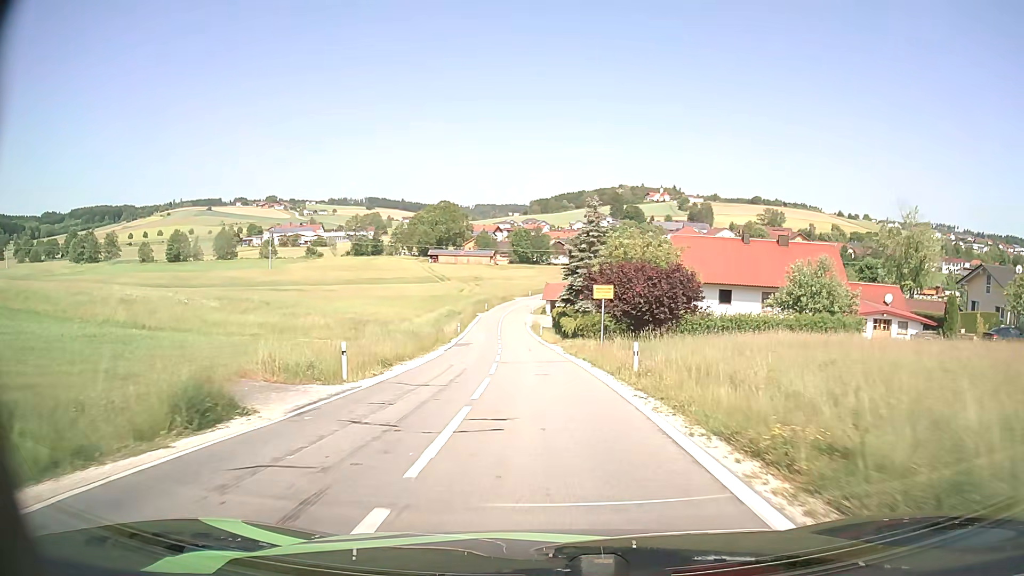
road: tertiary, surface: asphalt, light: Day
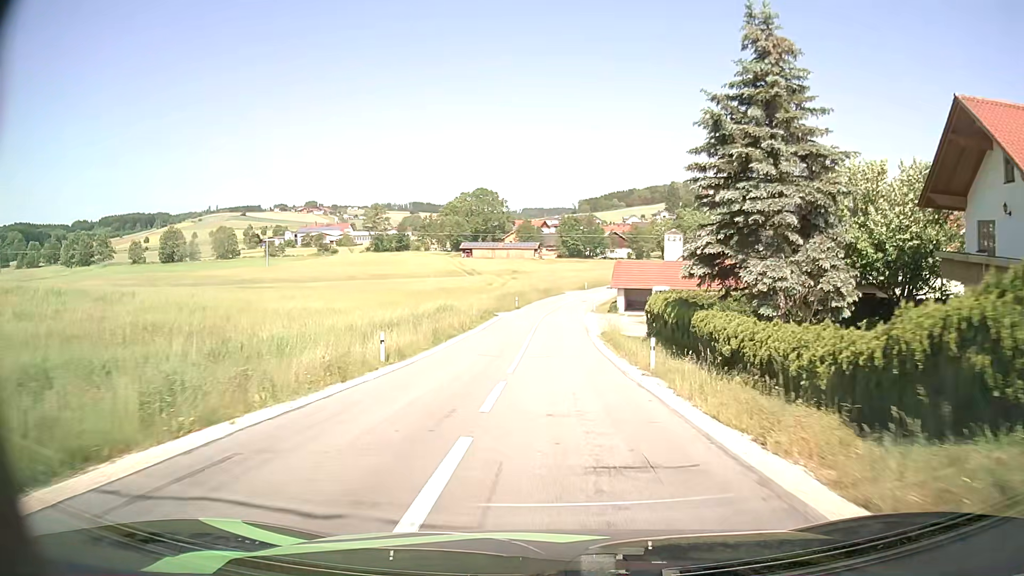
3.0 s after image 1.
(-1.8, +39.5) m; -4°
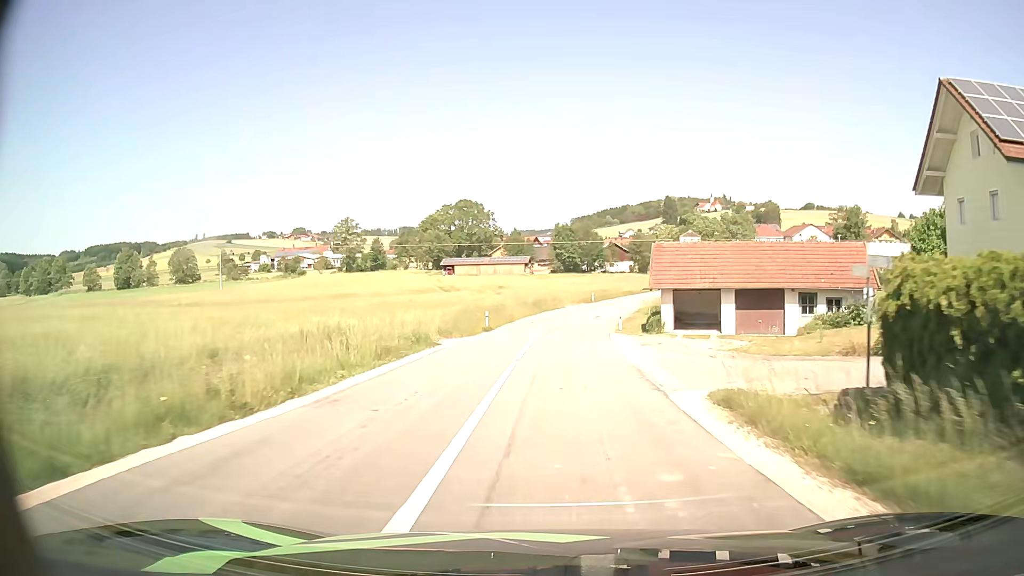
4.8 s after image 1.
(-0.1, +24.5) m; 0°
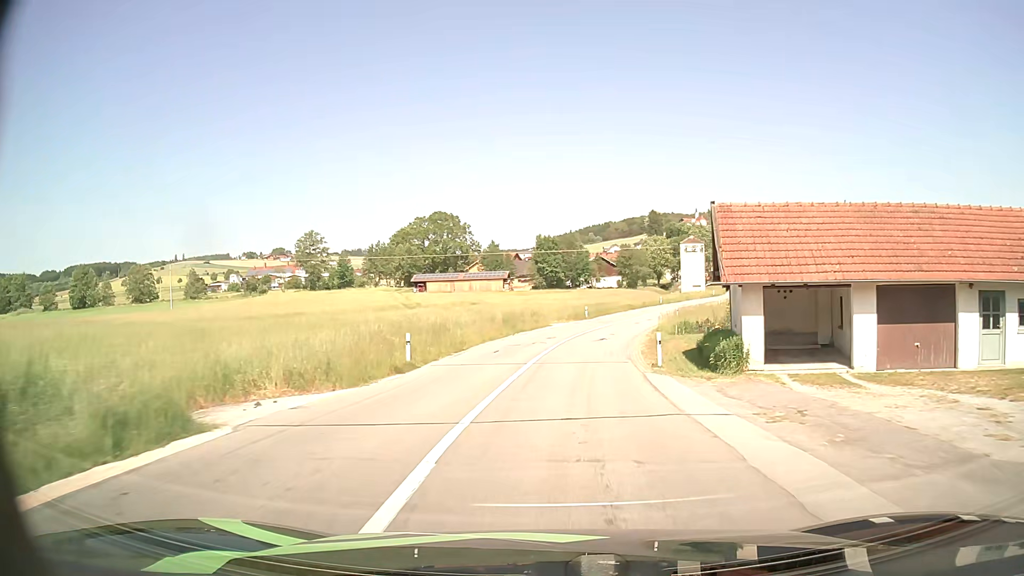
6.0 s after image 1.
(+0.1, +16.1) m; +1°
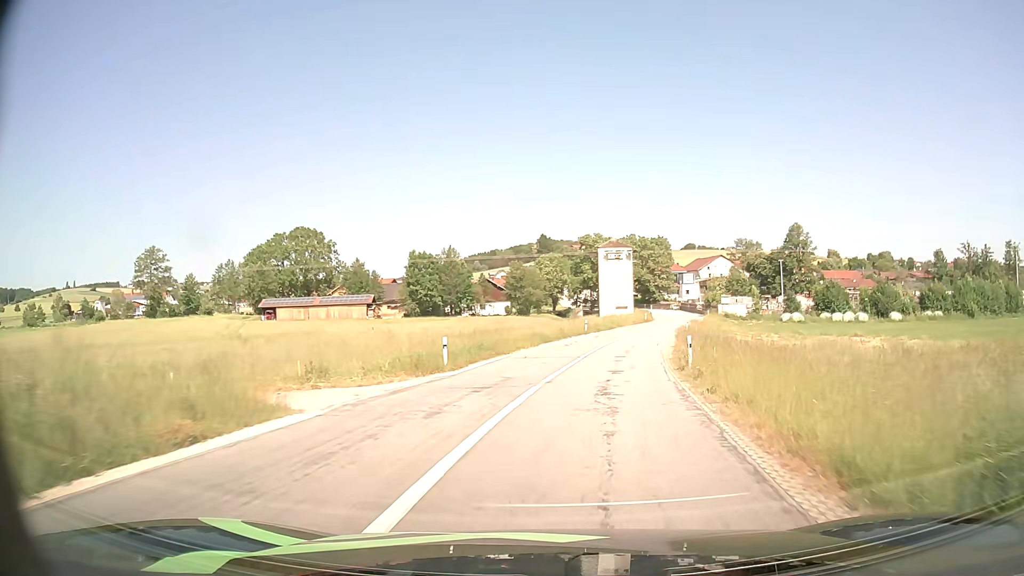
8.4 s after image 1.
(+2.2, +30.2) m; +10°
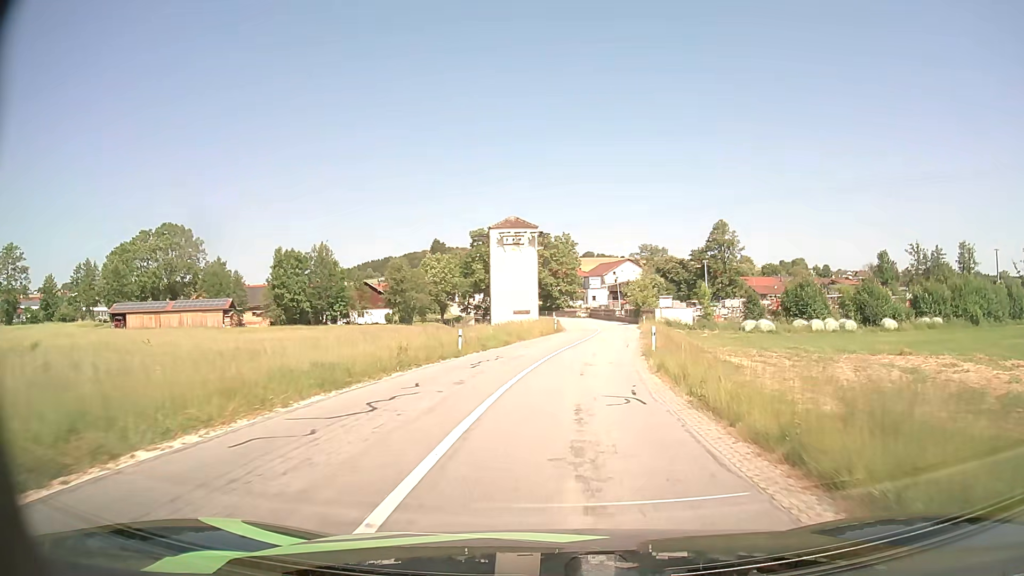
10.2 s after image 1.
(+1.7, +20.9) m; +9°
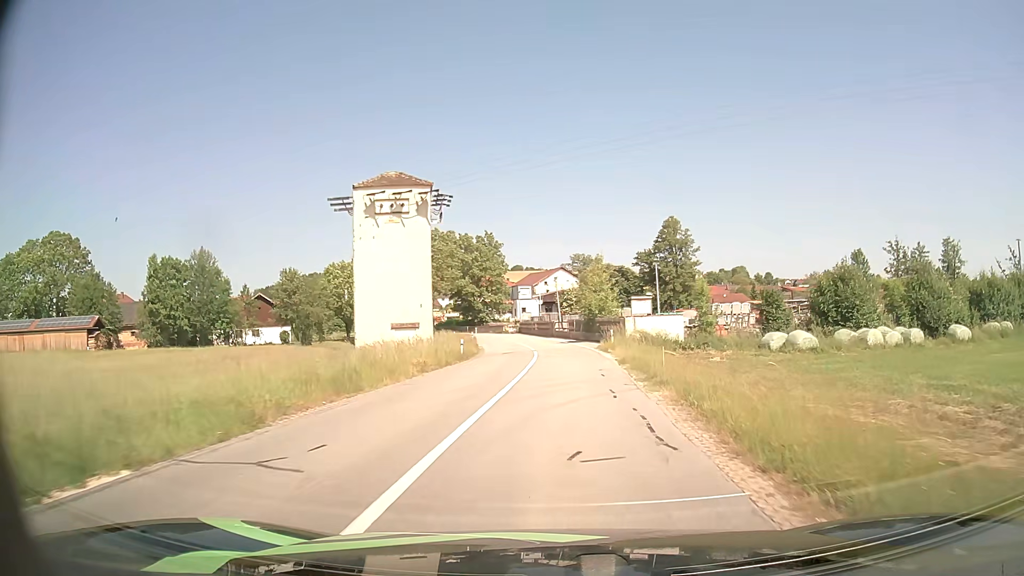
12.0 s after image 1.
(+1.0, +21.3) m; +5°
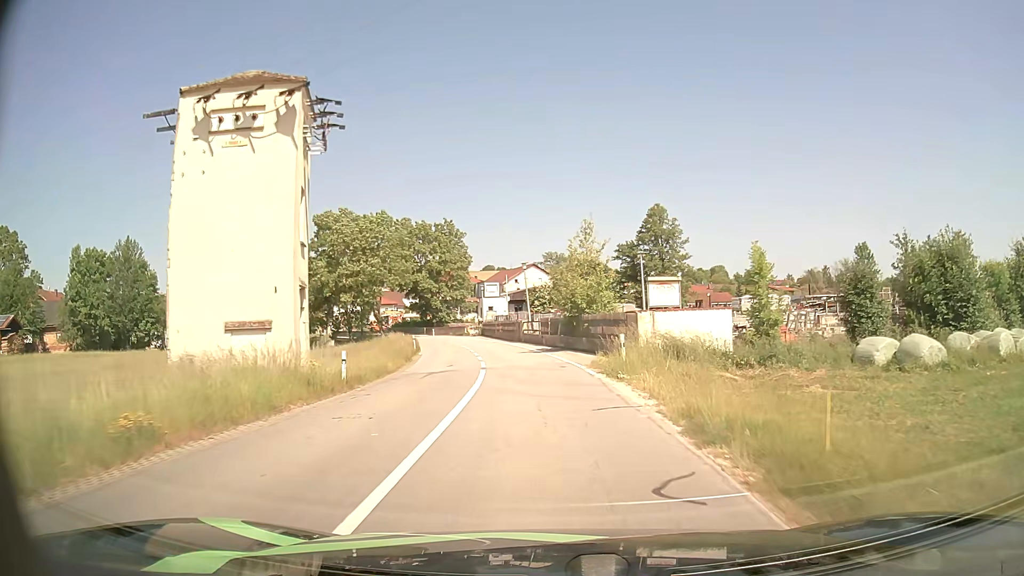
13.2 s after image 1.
(+0.4, +14.4) m; +2°
(0, +10) (-1, +20) (-1, +30) (-3, +40) (-5, +50) (-7, +59) (-10, +69) (-13, +79) (-17, +88) (-21, +97) m
